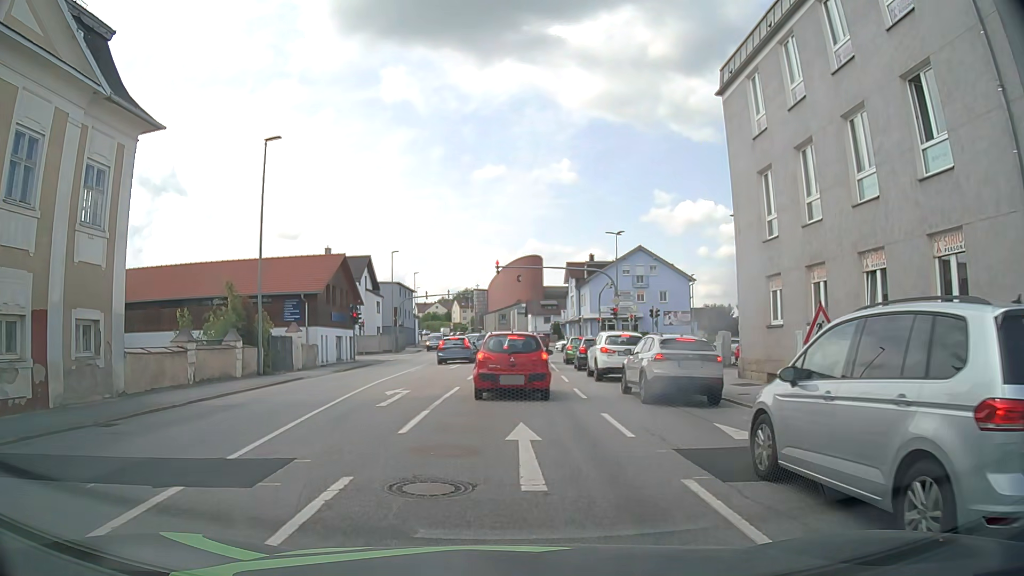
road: tertiary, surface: asphalt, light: Day
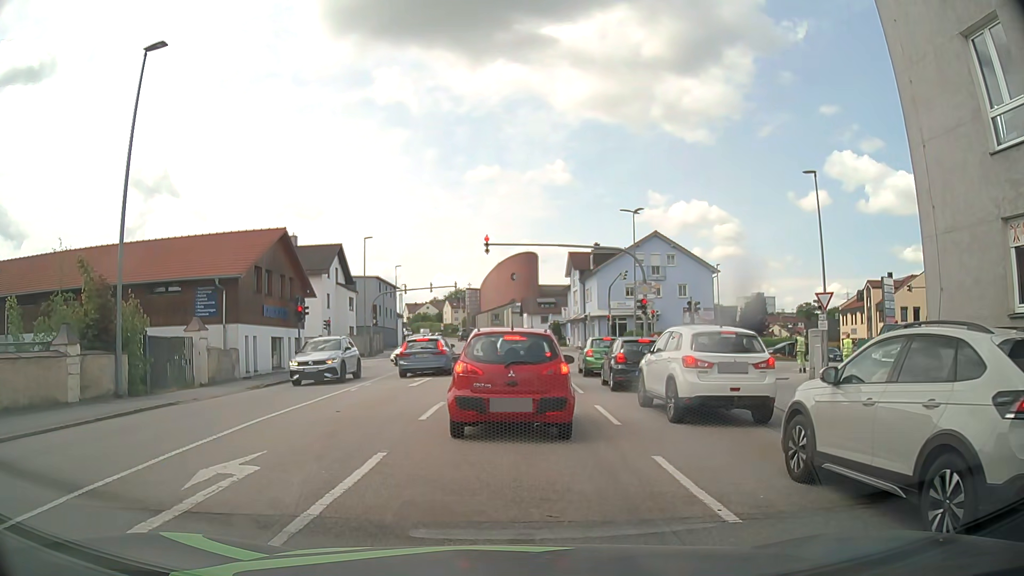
(0.0, +10.4) m; +1°
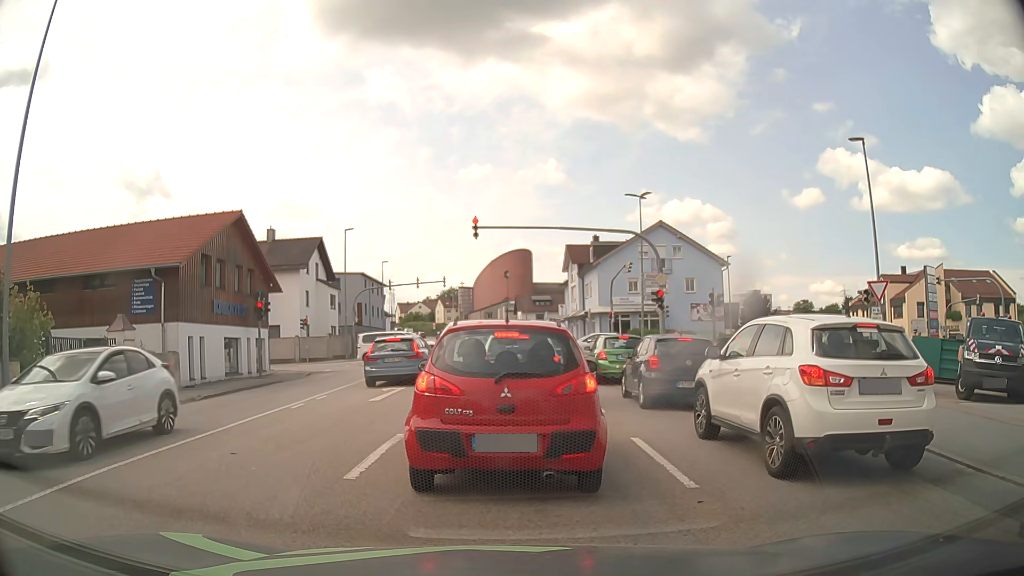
(0.0, +4.5) m; +1°
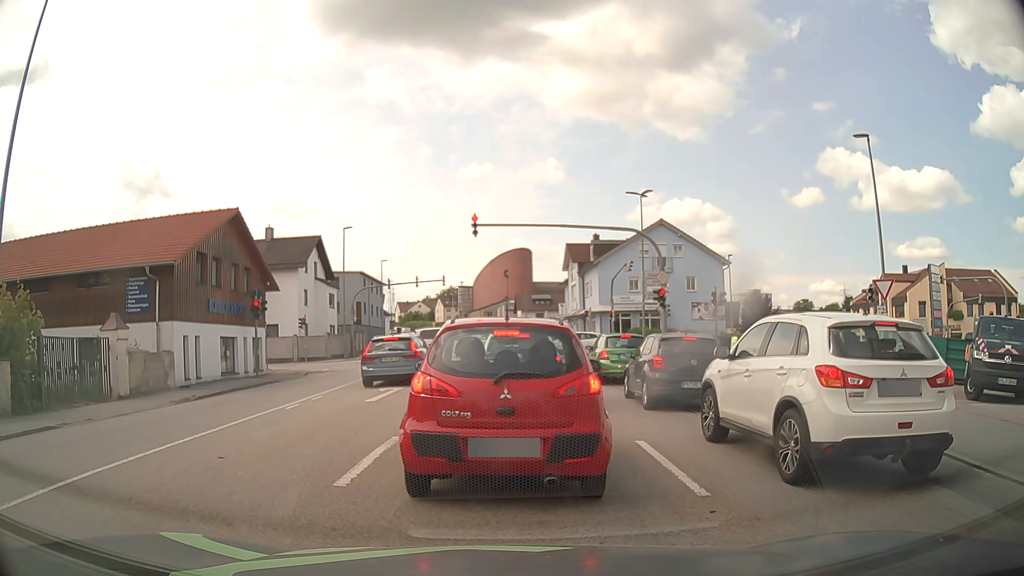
(0.0, +0.3) m; 0°
(0, +10) (0, +20) (0, +30) (0, +40) (0, +50) (-1, +60) (-1, +70) (-2, +80) (-3, +90) (-5, +100) m
